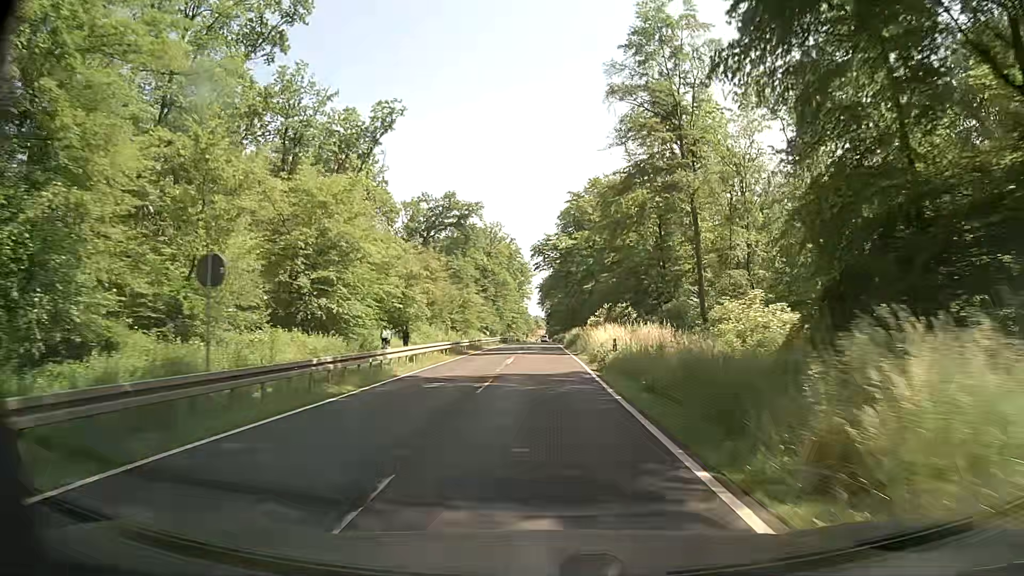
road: secondary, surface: asphalt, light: Day
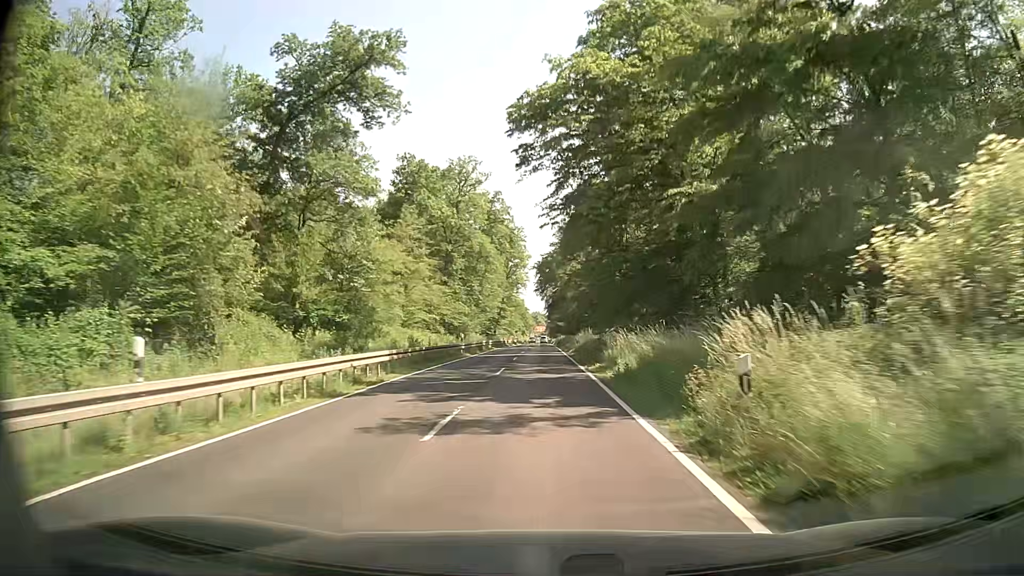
(-0.1, +54.1) m; 0°
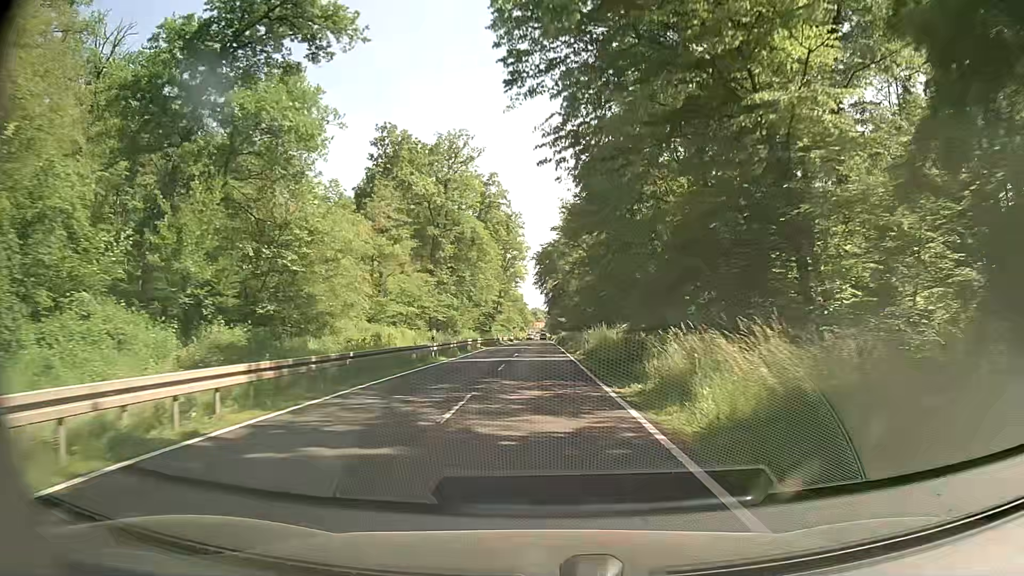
(0.0, +10.8) m; 0°
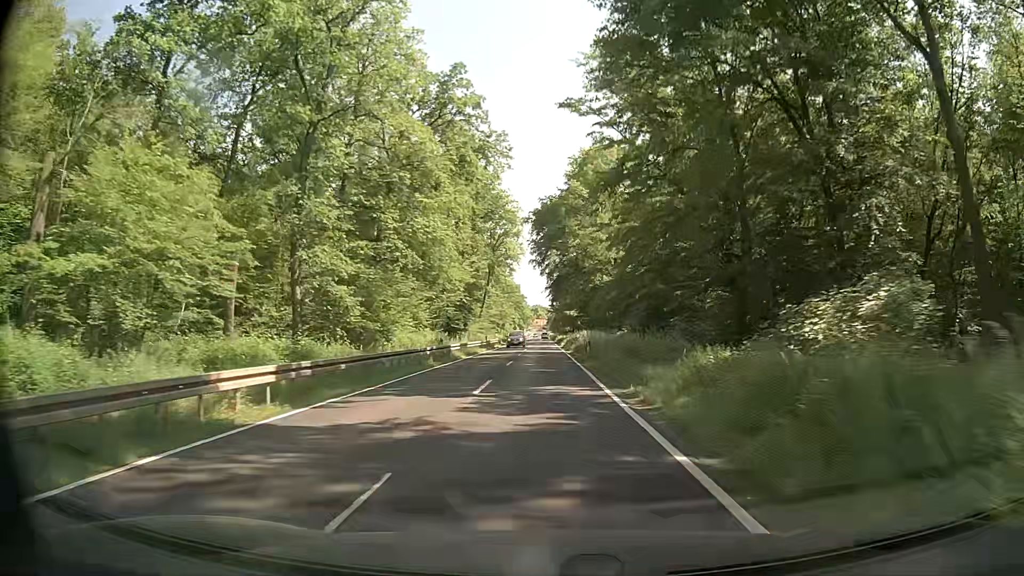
(+0.1, +43.3) m; 0°
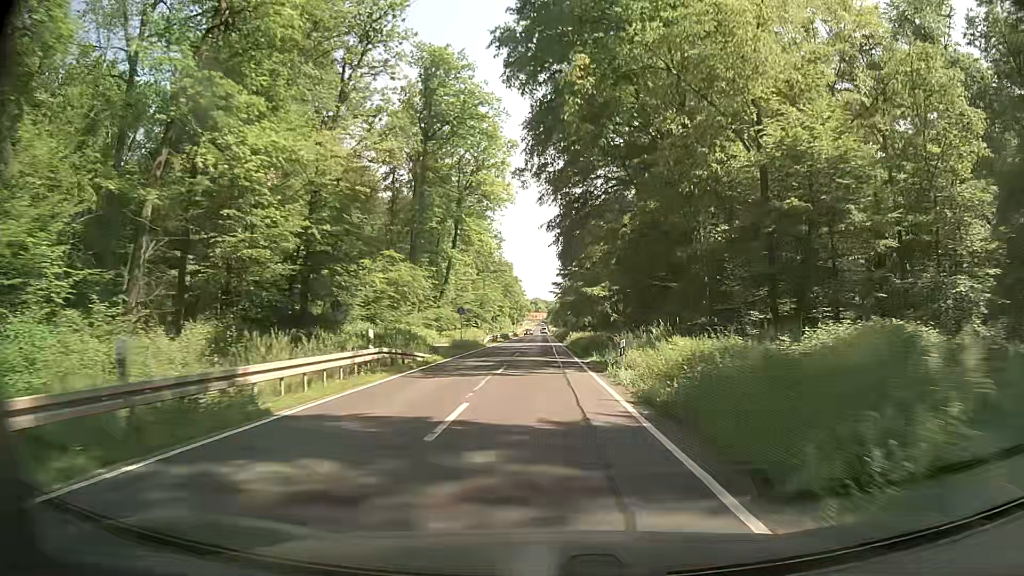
(-0.2, +54.1) m; 0°
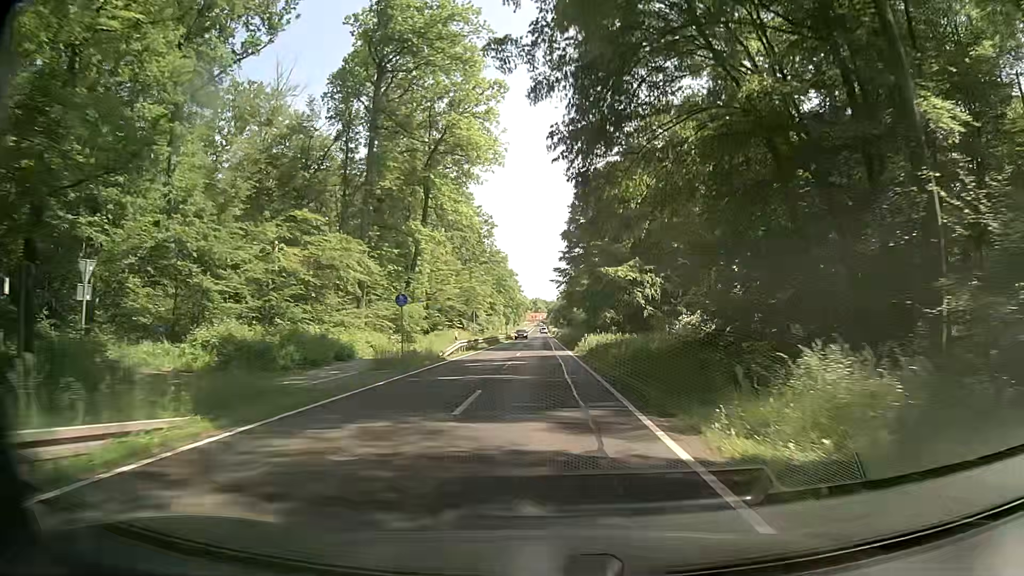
(-0.1, +21.6) m; 0°
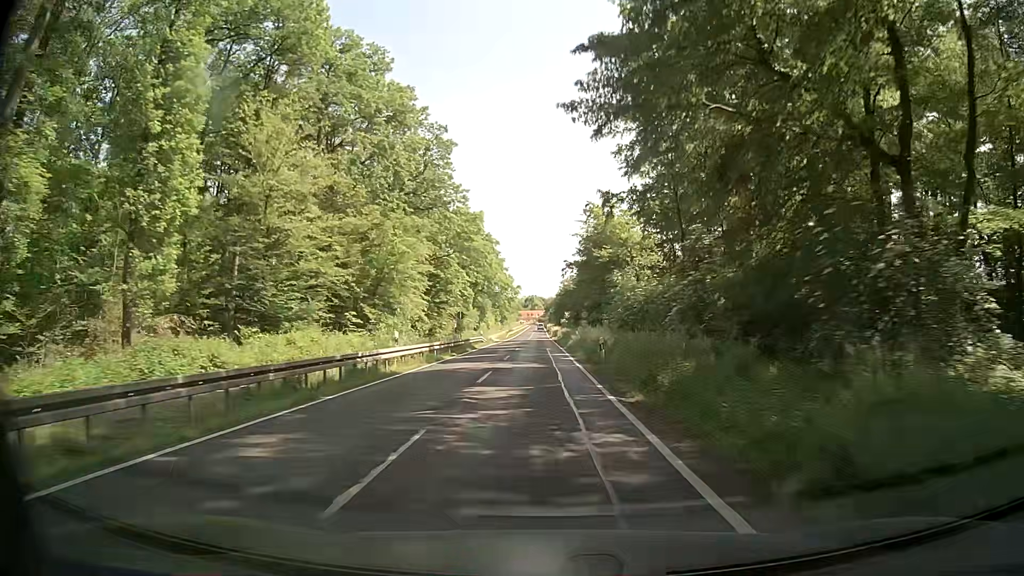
(+0.2, +53.9) m; 0°
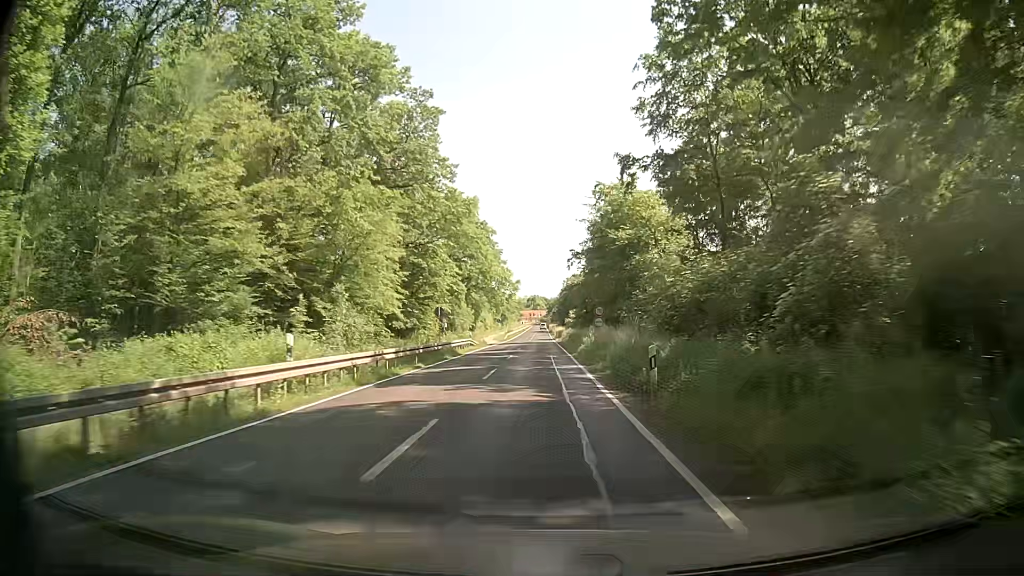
(+0.1, +10.8) m; 0°
(0, +10) (0, +20) (0, +30) (0, +40) (0, +50) (0, +60) (0, +70) (0, +80) (0, +90) (0, +100) m
